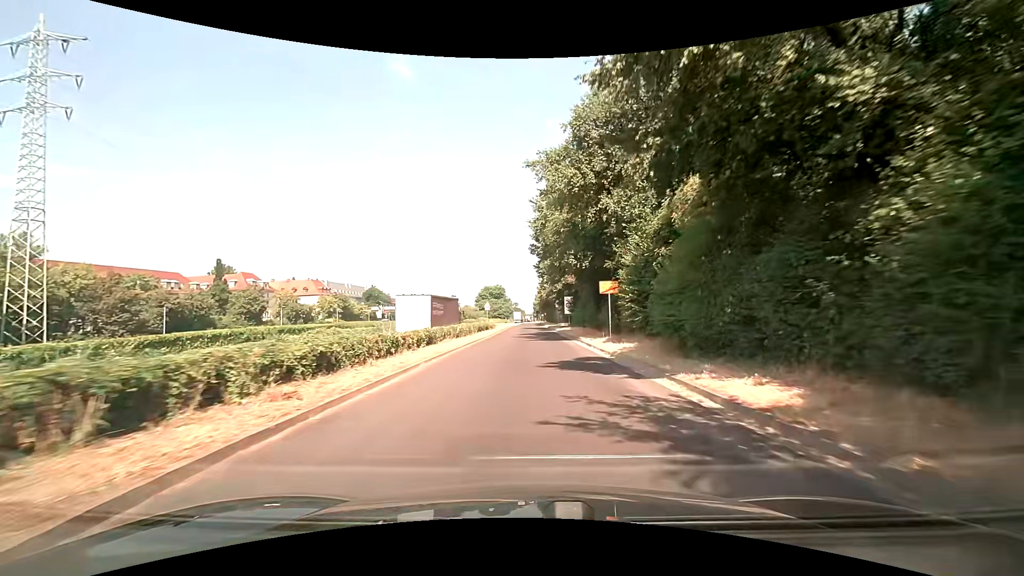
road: trunk_link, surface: asphalt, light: Day
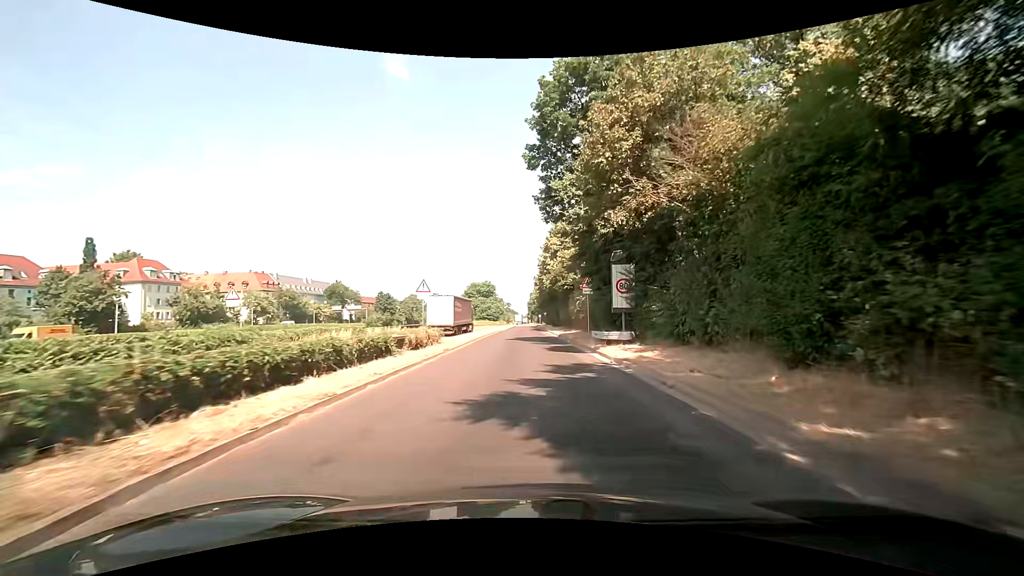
(+0.2, +36.3) m; +2°
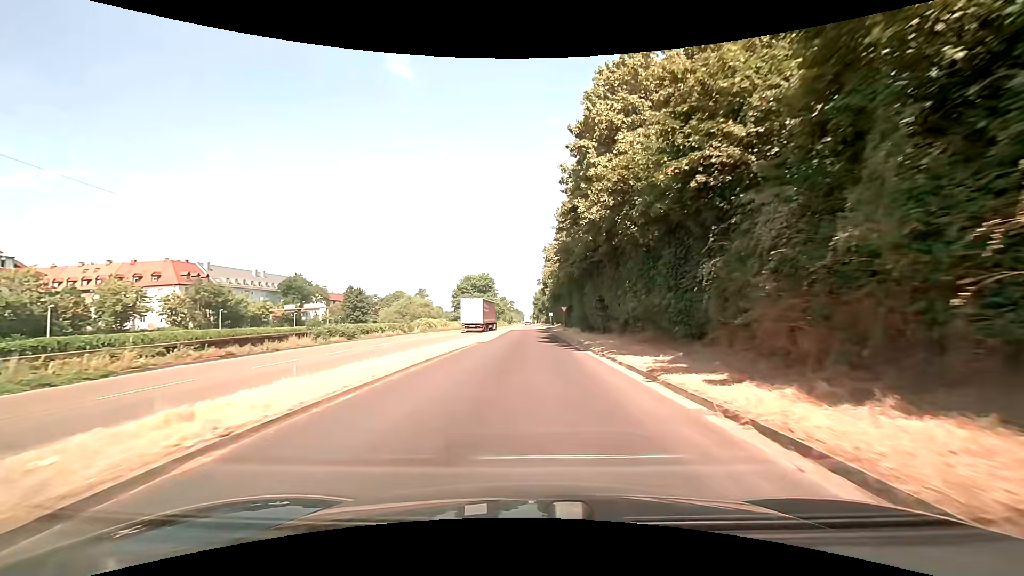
(-0.6, +39.4) m; -1°
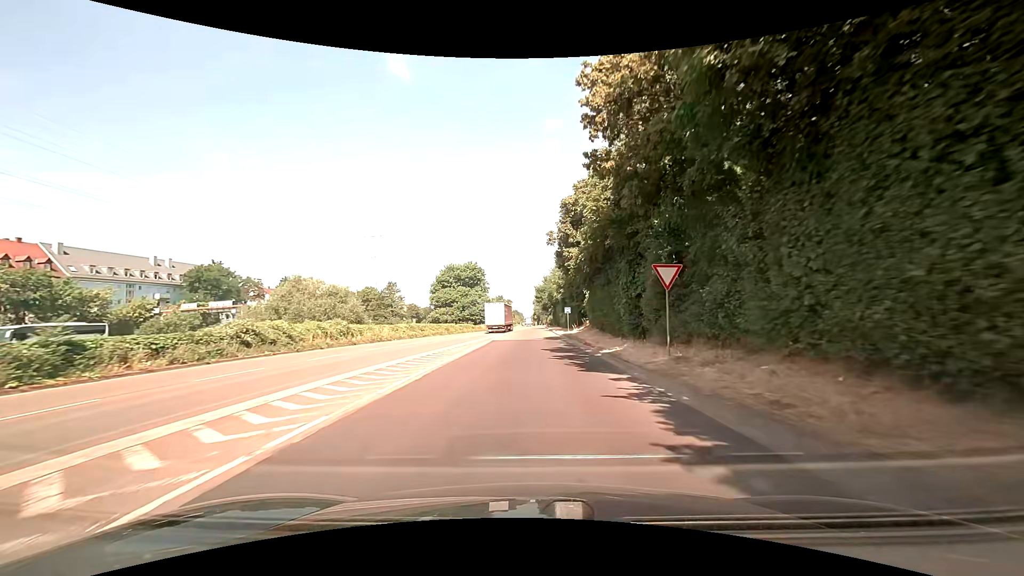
(+0.1, +41.6) m; 0°
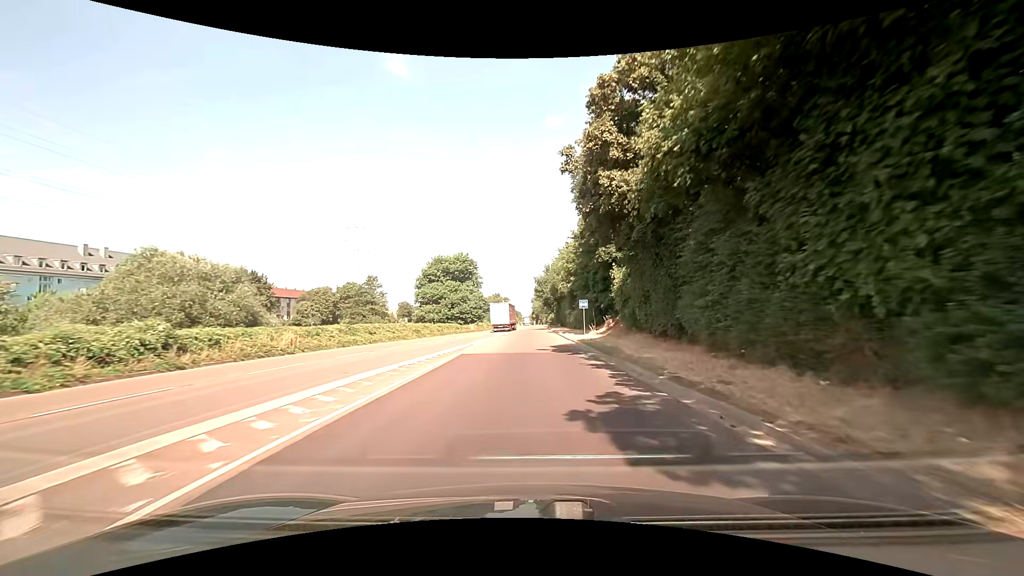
(0.0, +17.2) m; 0°
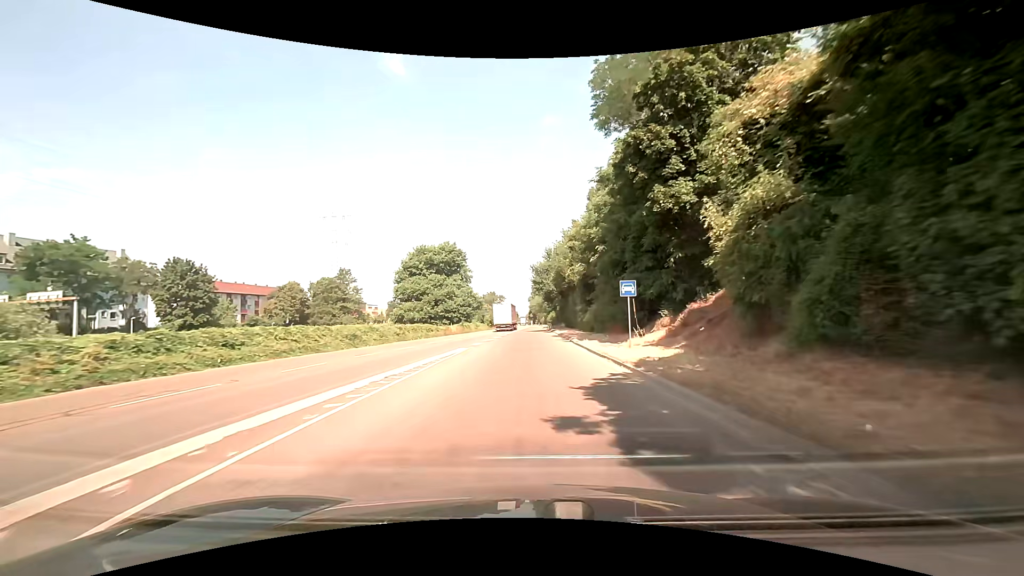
(+0.1, +17.5) m; +1°
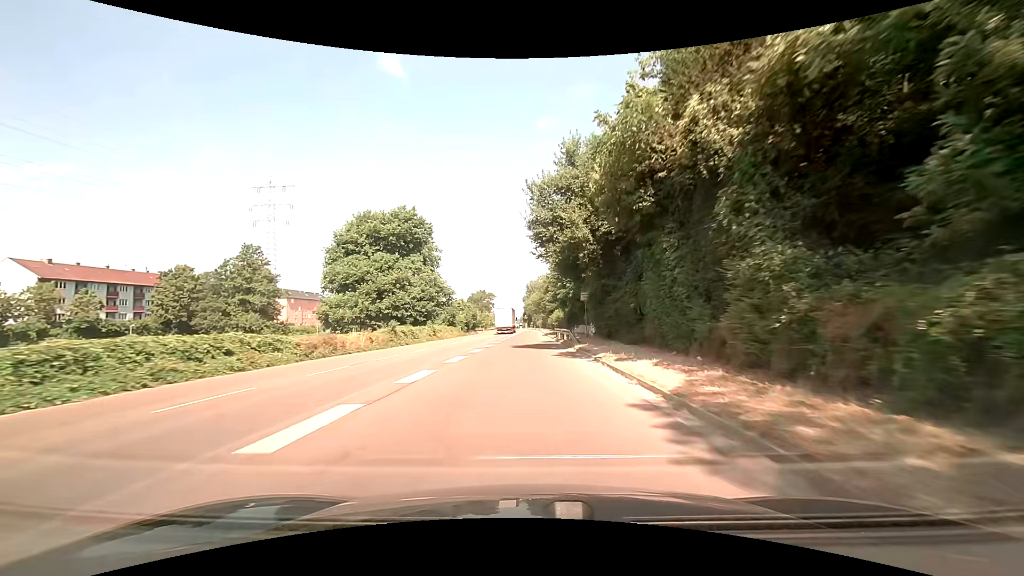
(+0.2, +36.3) m; 0°
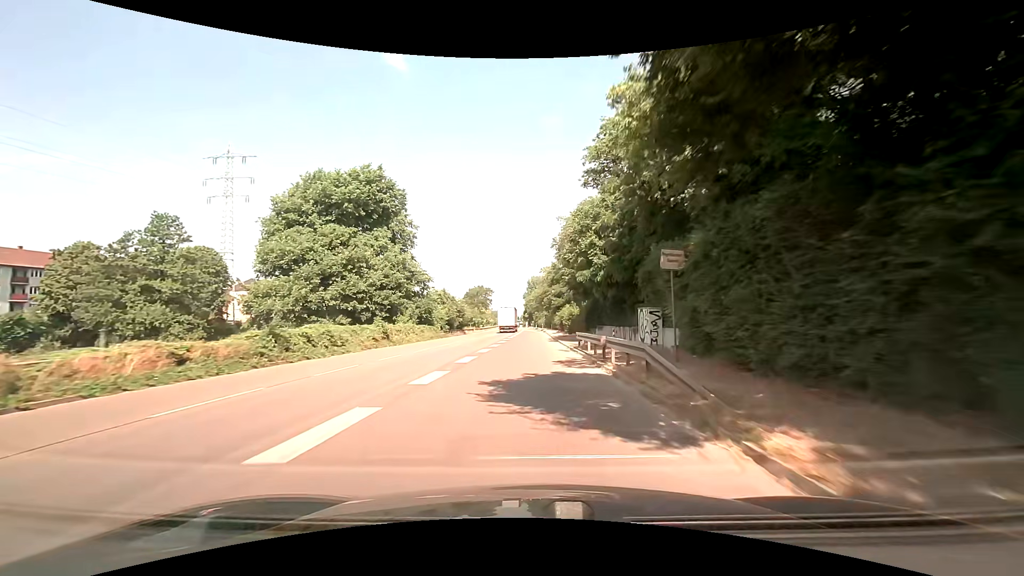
(+0.1, +18.8) m; 0°
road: trunk
(0, +10) (0, +20) (-1, +30) (-1, +40) (-2, +50) (-3, +60) (-3, +70) (-3, +80) (-3, +90) (-3, +100) m
